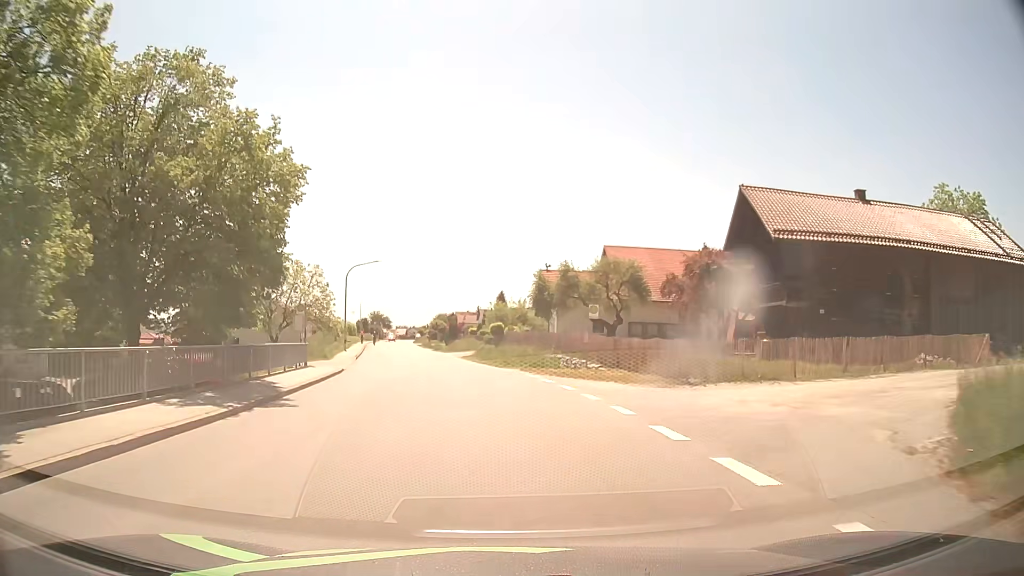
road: secondary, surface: asphalt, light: Day
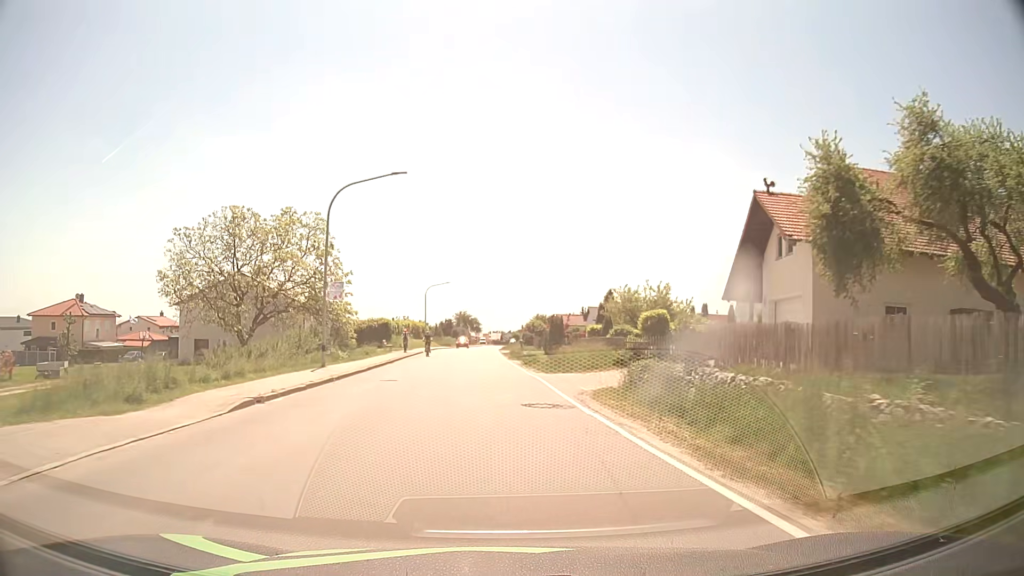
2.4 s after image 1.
(-2.5, +30.6) m; -8°
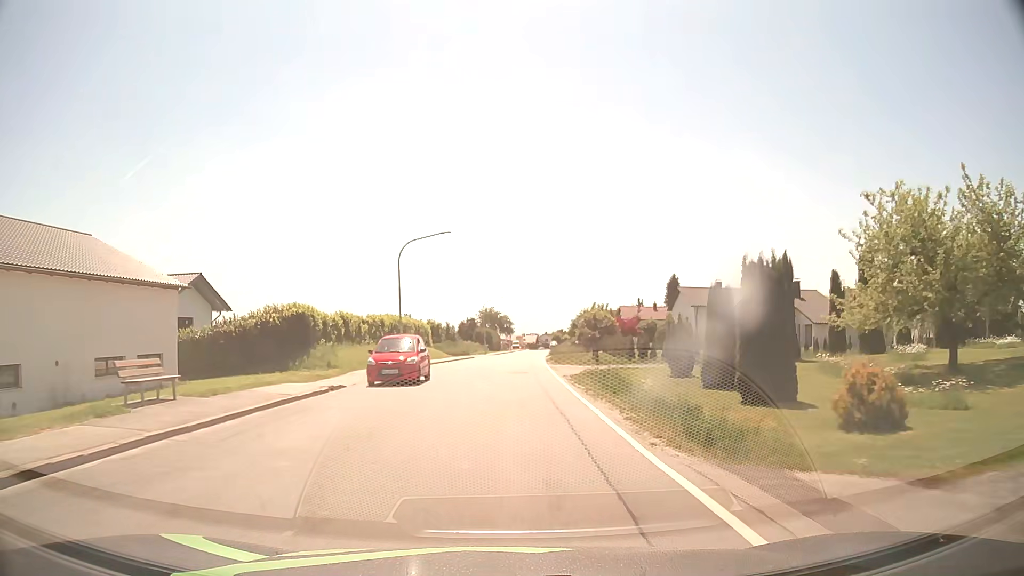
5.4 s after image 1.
(-1.3, +38.1) m; -3°
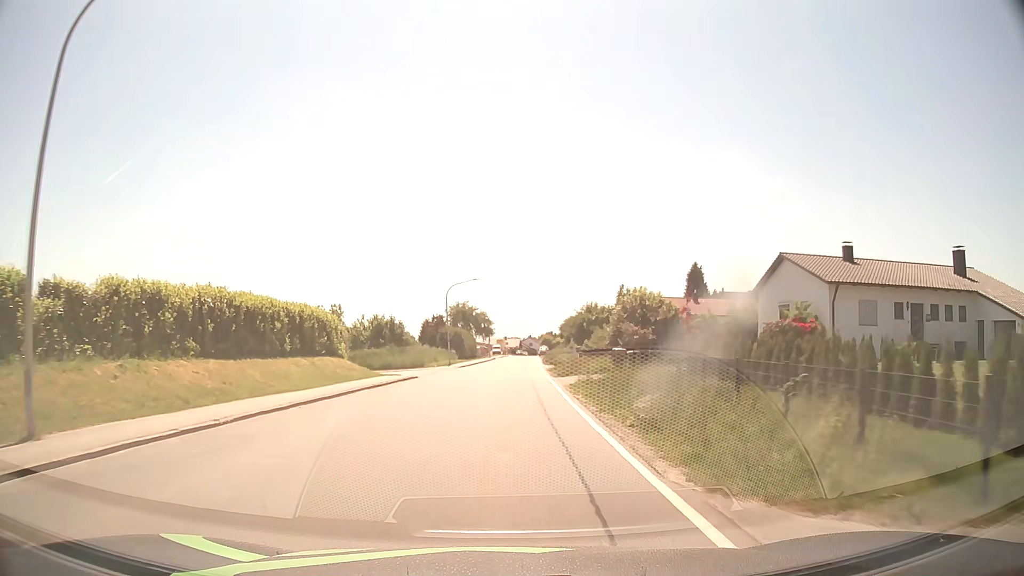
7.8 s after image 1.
(+0.4, +30.4) m; +1°
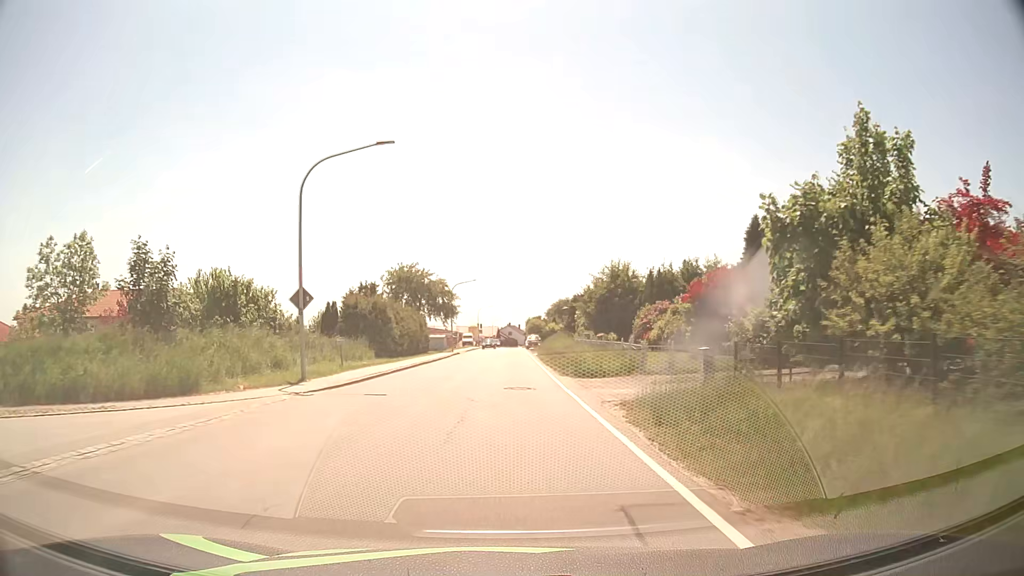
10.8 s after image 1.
(+0.7, +38.2) m; +2°
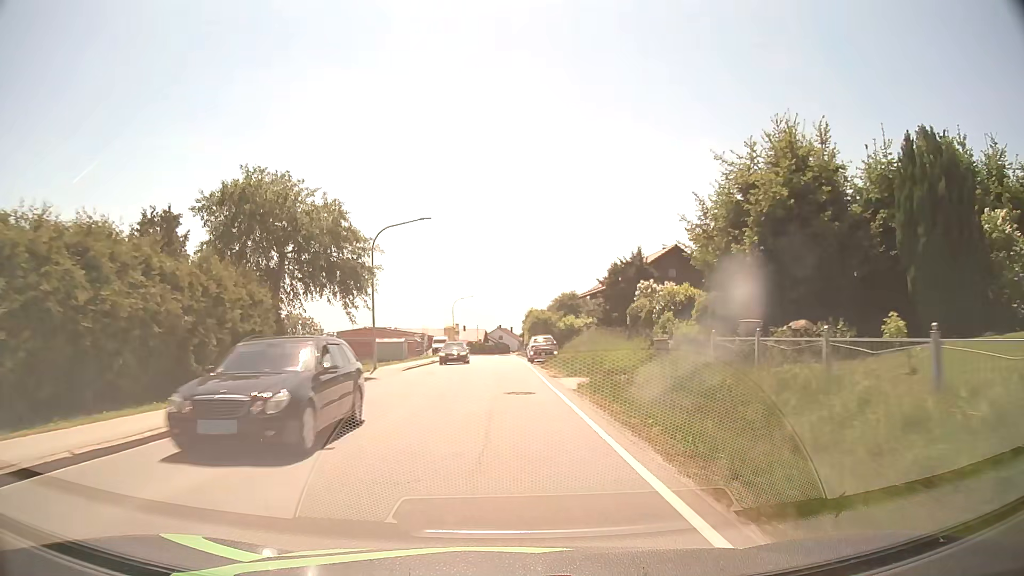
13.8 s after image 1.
(+0.4, +38.2) m; +1°
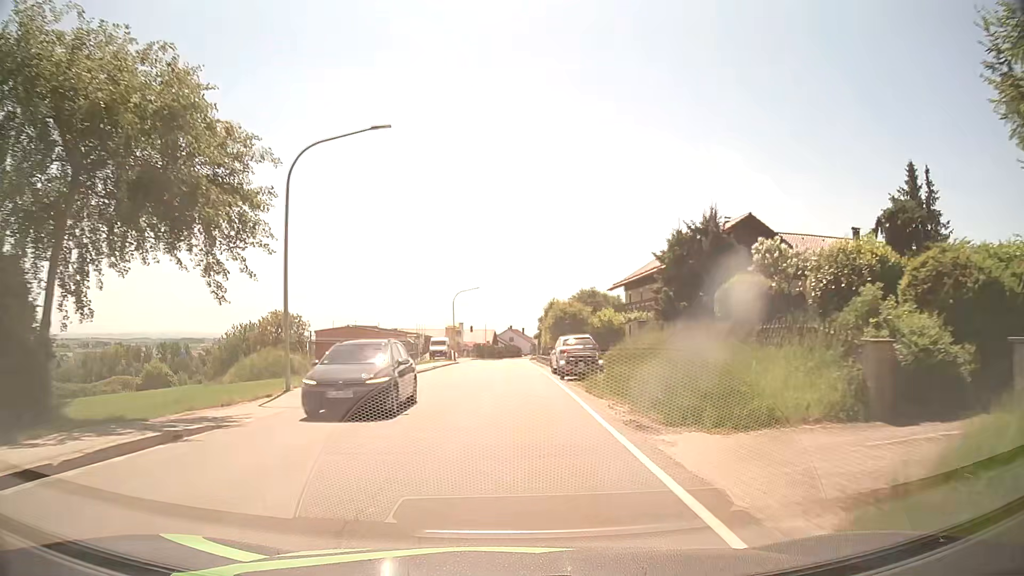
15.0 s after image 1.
(-0.1, +15.2) m; -1°
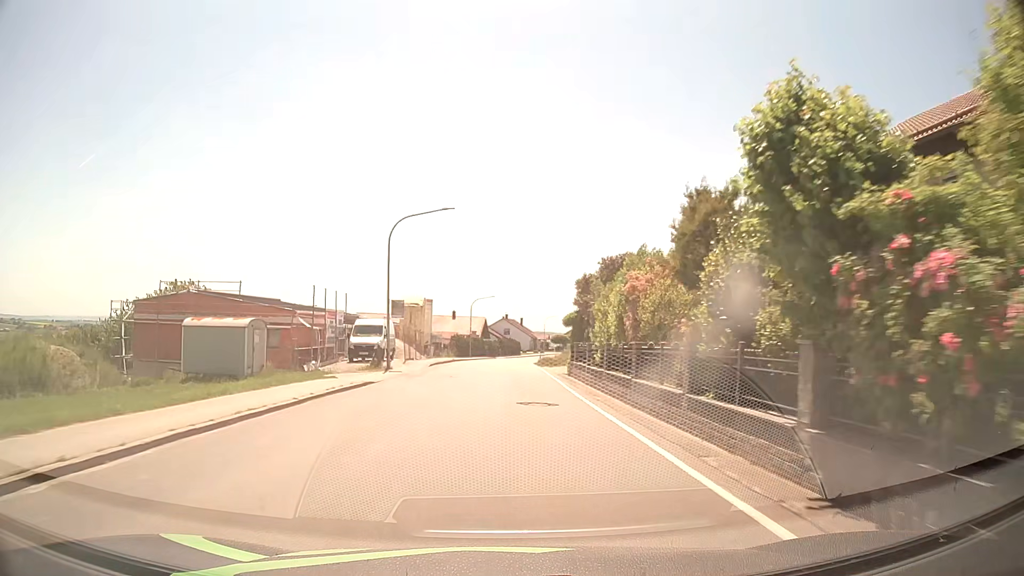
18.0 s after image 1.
(-0.2, +38.1) m; 0°
(0, +10) (0, +20) (0, +30) (0, +40) (0, +50) (+1, +60) (+1, +70) (+2, +80) (+3, +90) (+5, +100) m
